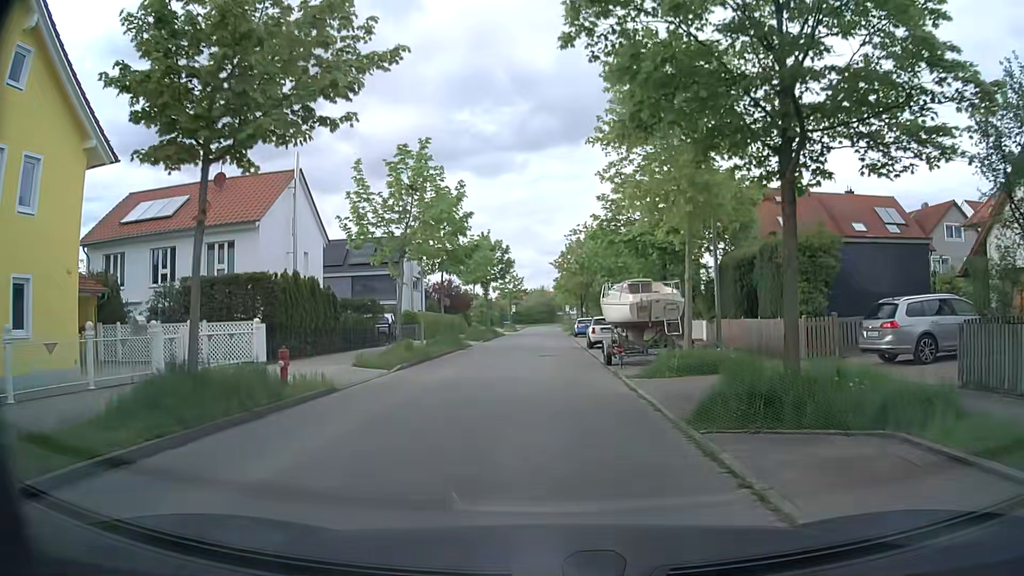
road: residential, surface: asphalt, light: Day
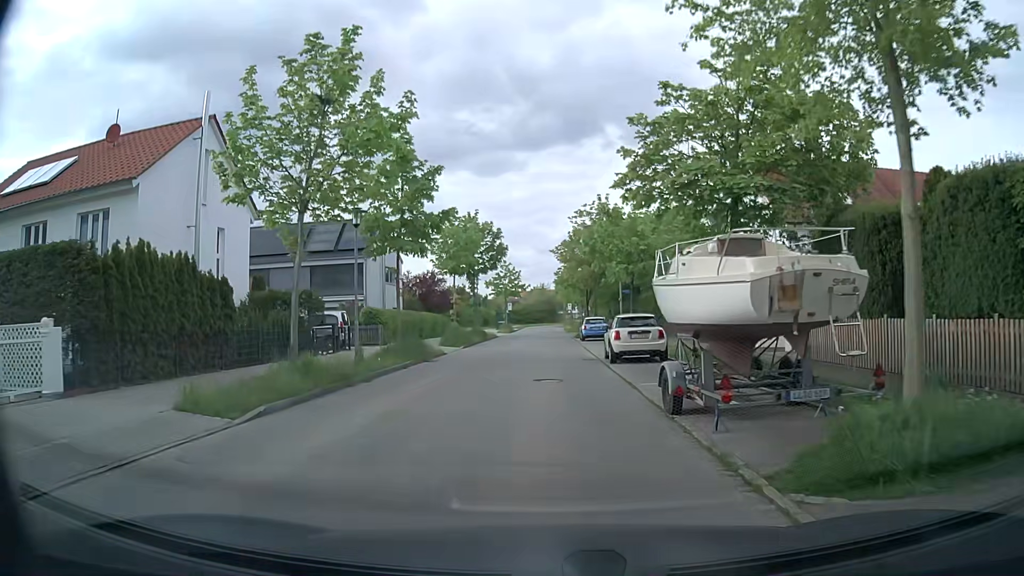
(0.0, +10.2) m; 0°
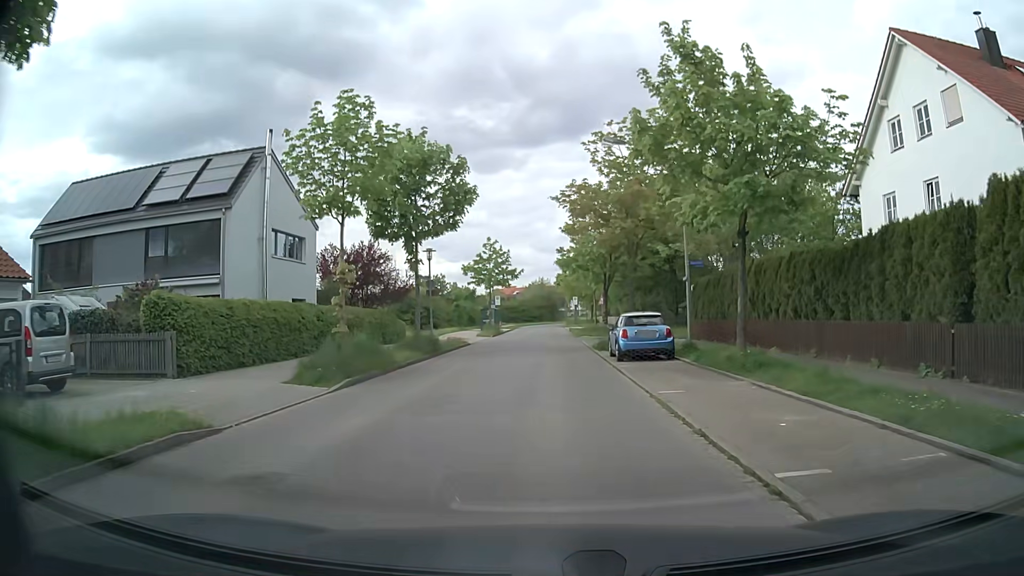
(0.0, +20.9) m; 0°
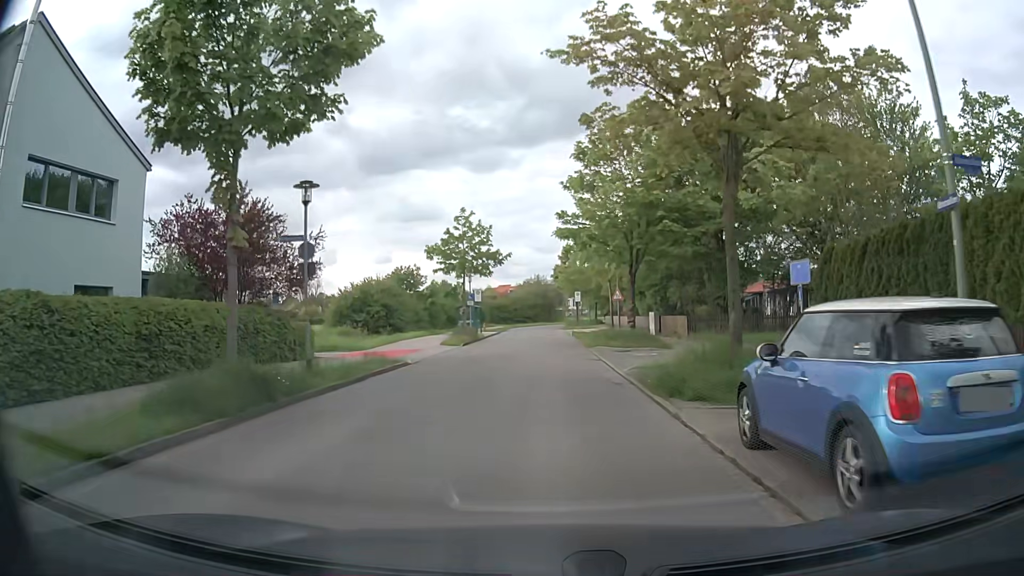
(+0.1, +15.9) m; +1°
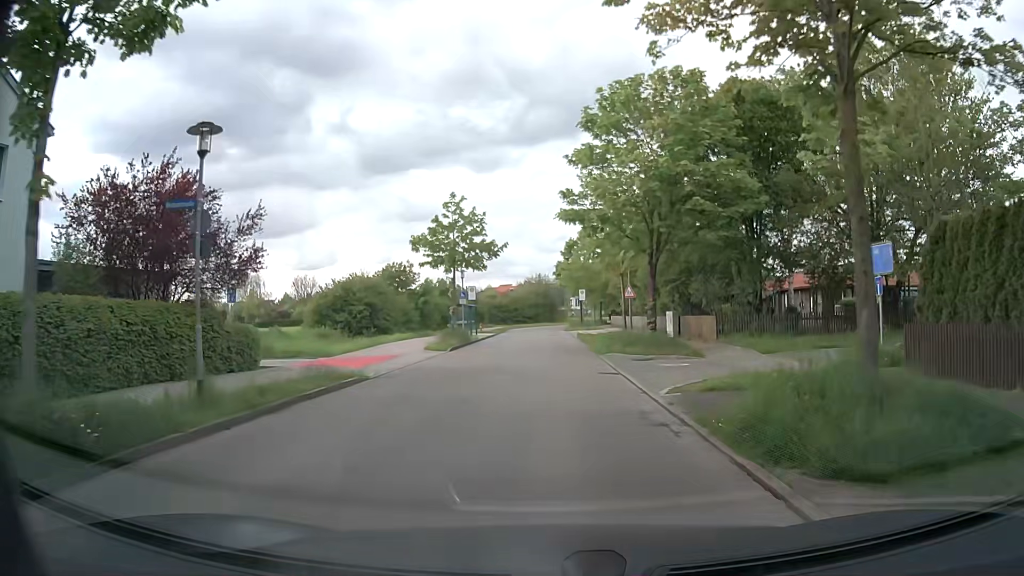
(0.0, +5.2) m; 0°
